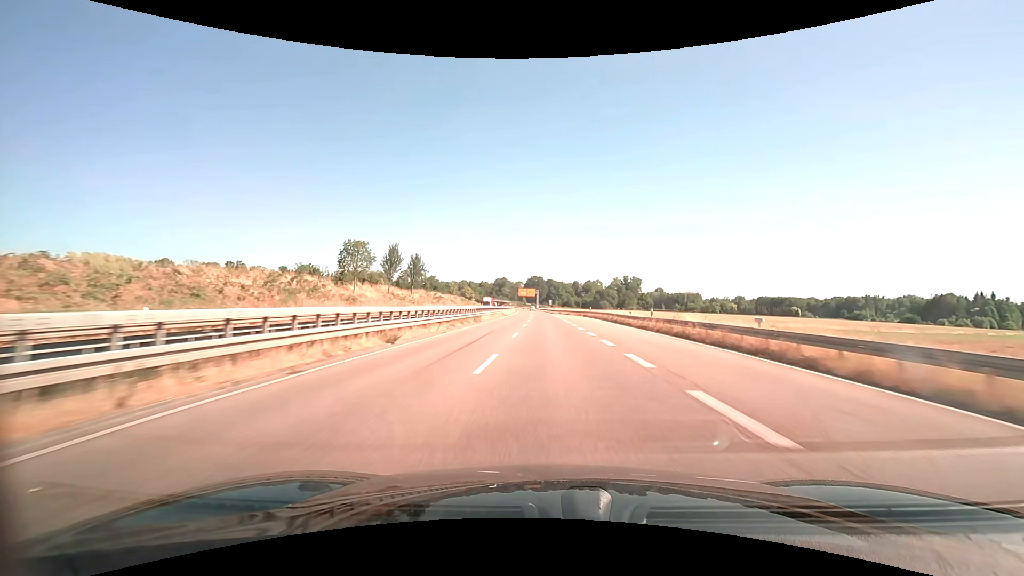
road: trunk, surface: asphalt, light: Day
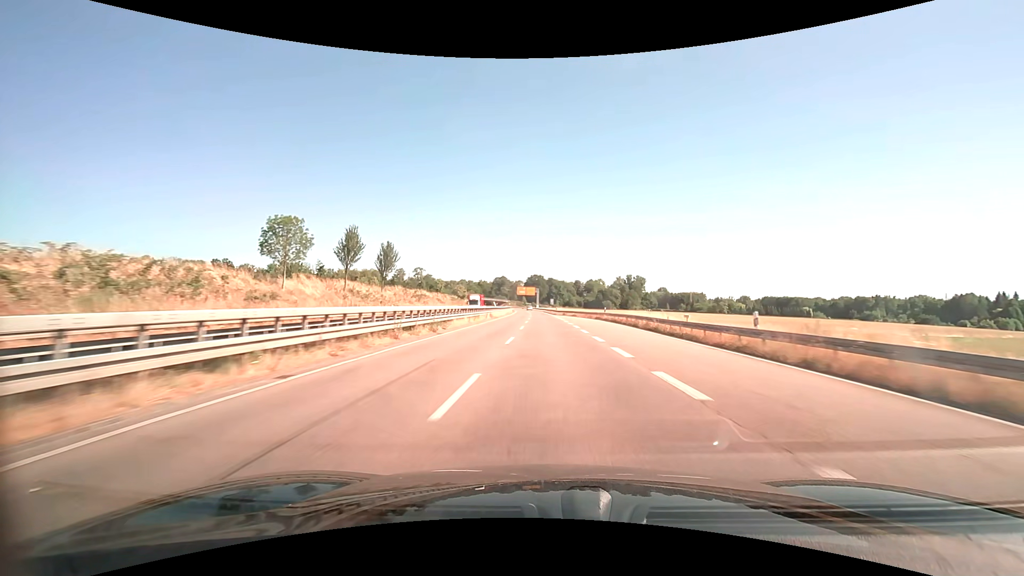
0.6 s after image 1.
(0.0, +15.6) m; 0°
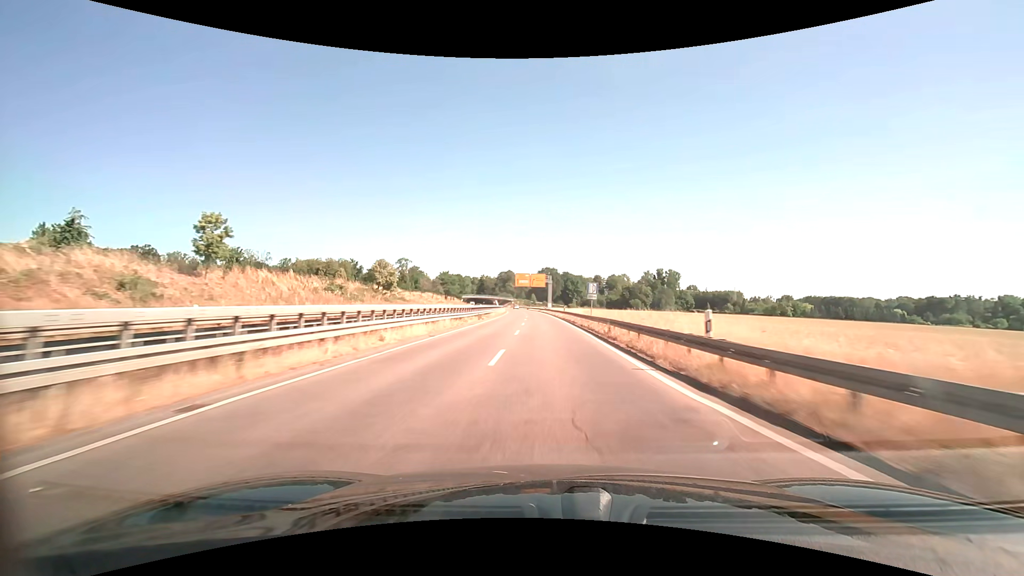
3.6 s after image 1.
(-0.8, +78.3) m; -1°
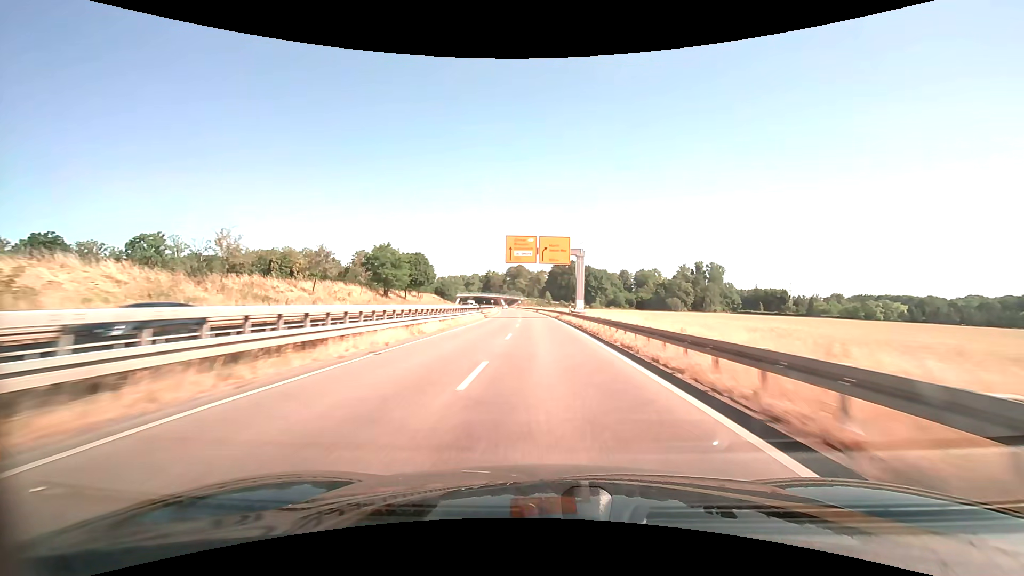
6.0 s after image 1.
(-0.8, +62.6) m; -2°
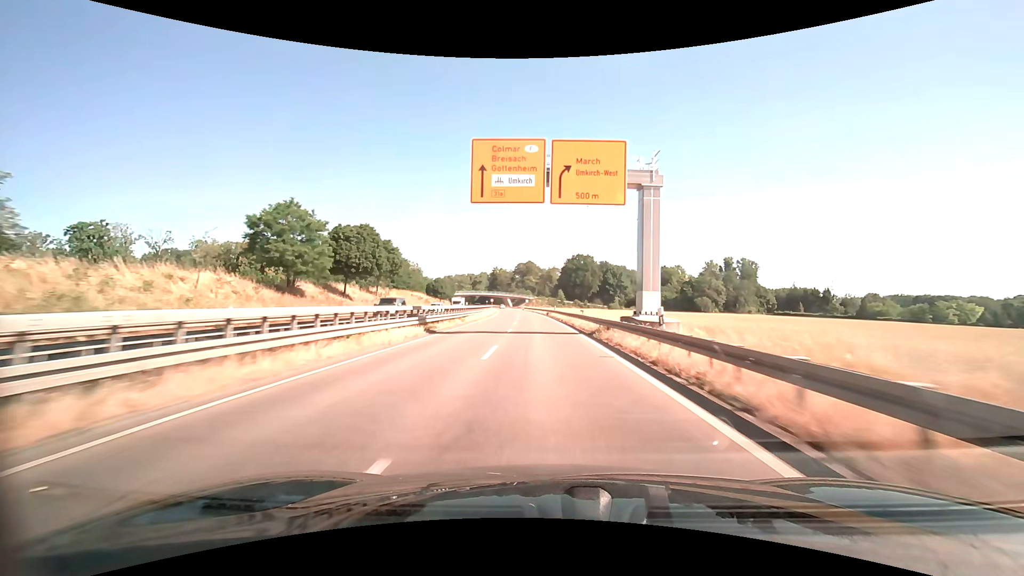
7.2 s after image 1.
(-0.3, +31.3) m; -1°
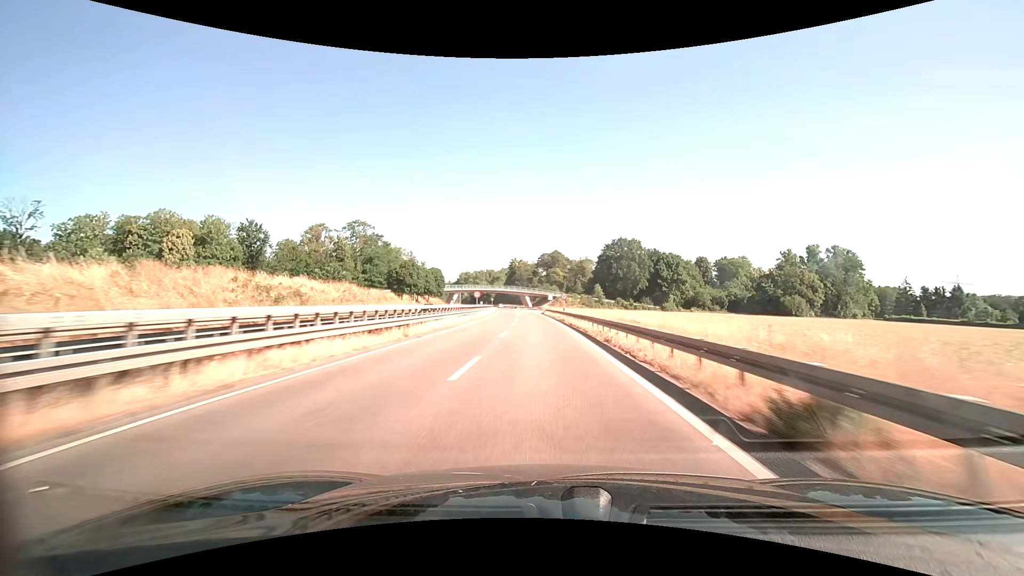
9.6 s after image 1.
(-1.6, +62.7) m; -3°
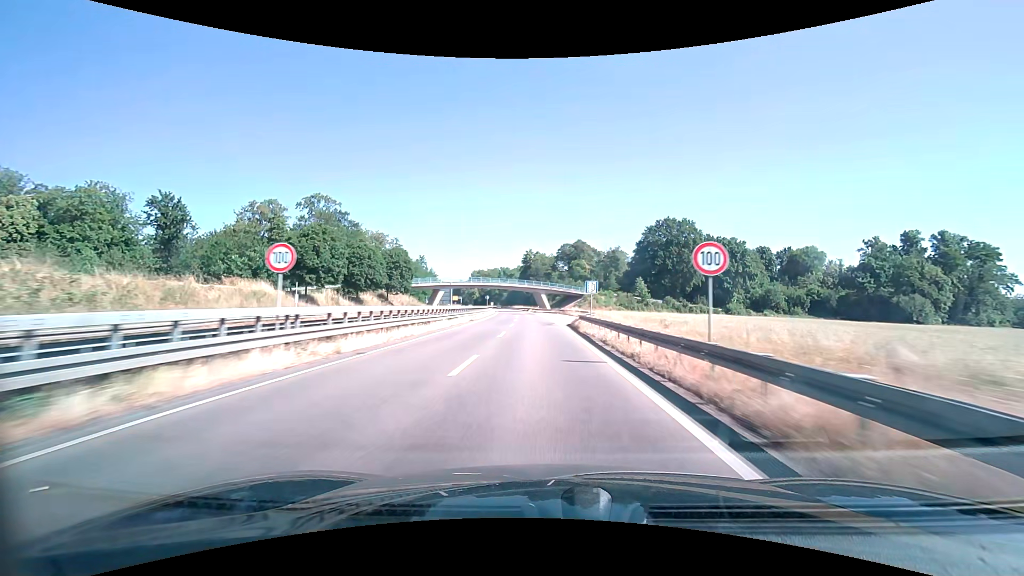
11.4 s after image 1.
(-0.9, +47.1) m; -2°
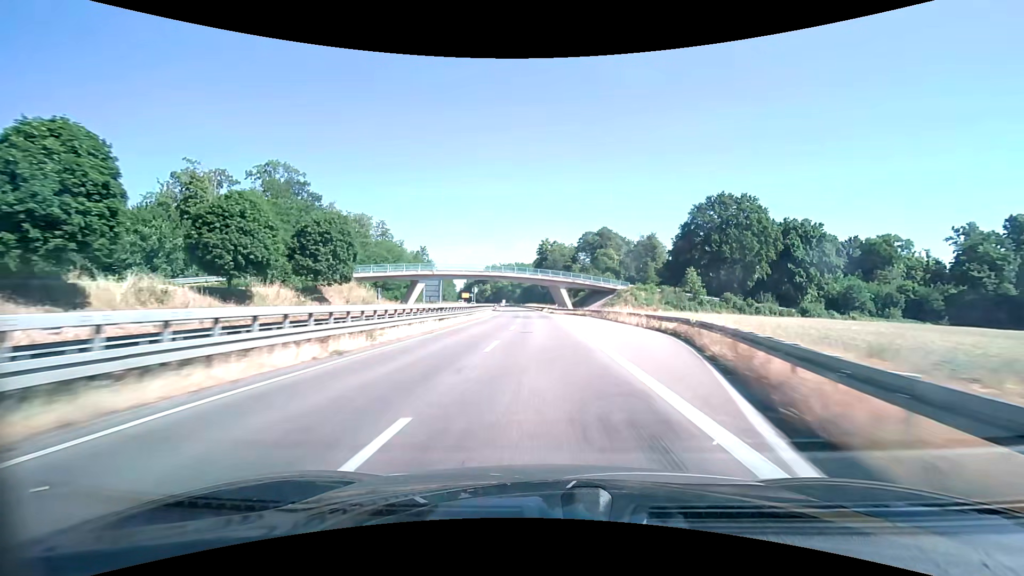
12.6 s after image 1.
(-0.5, +31.4) m; -2°
(0, +10) (0, +20) (0, +30) (-1, +40) (-1, +50) (-1, +60) (-2, +70) (-2, +80) (-3, +90) (-4, +100) m
